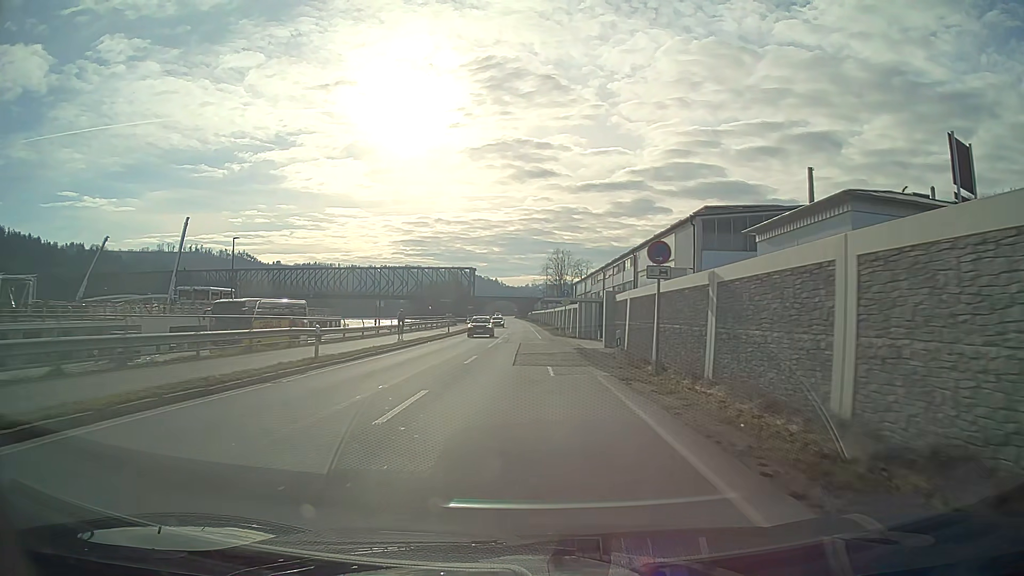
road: primary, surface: asphalt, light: Day
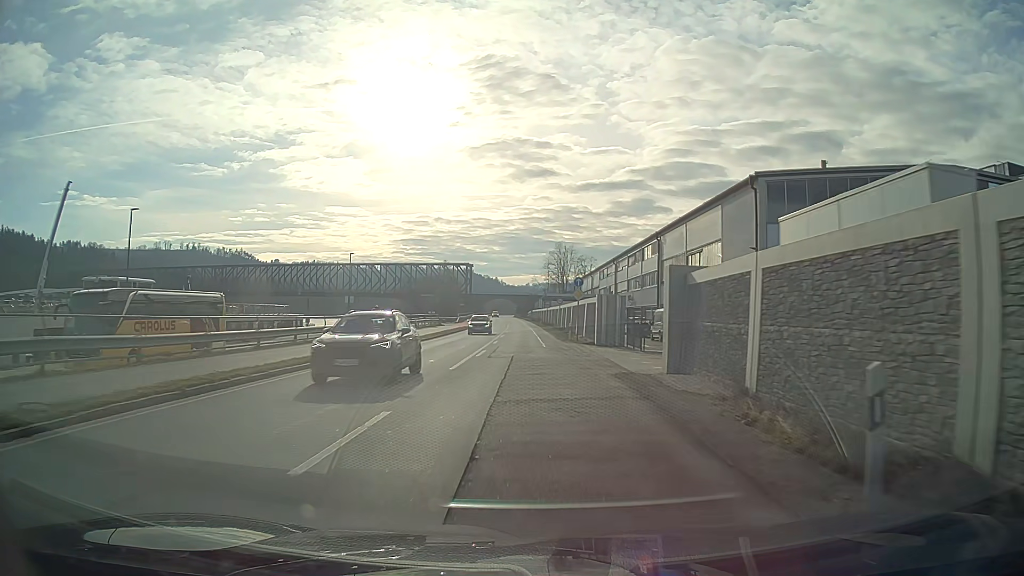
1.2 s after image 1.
(0.0, +15.3) m; 0°
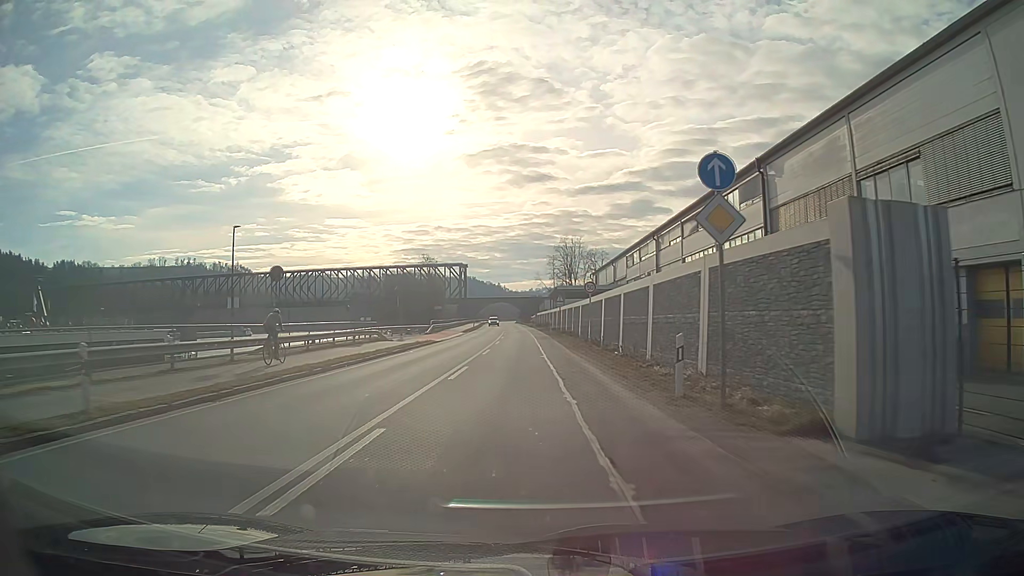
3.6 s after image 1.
(0.0, +30.5) m; 0°
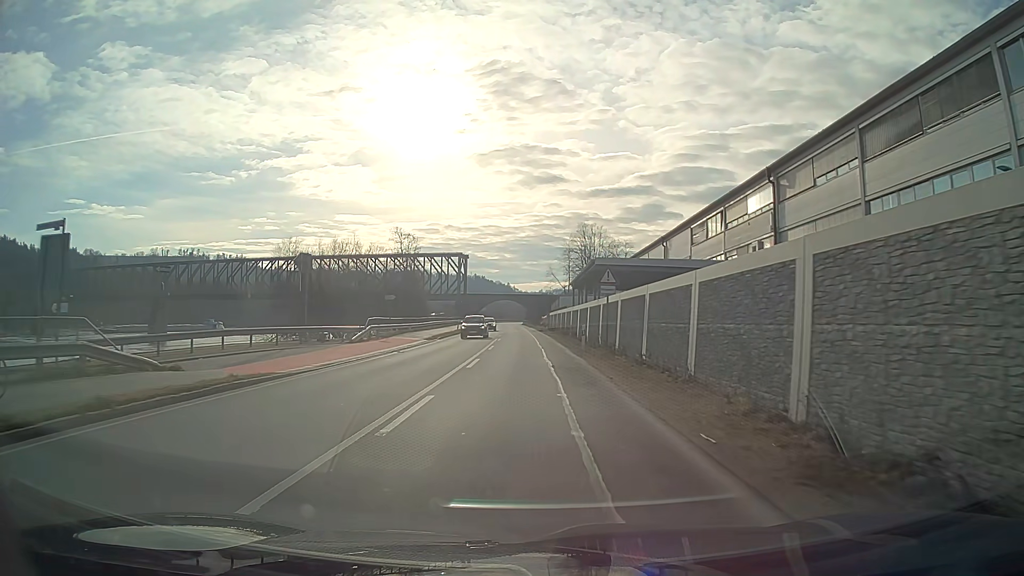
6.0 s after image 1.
(-0.3, +30.4) m; -1°
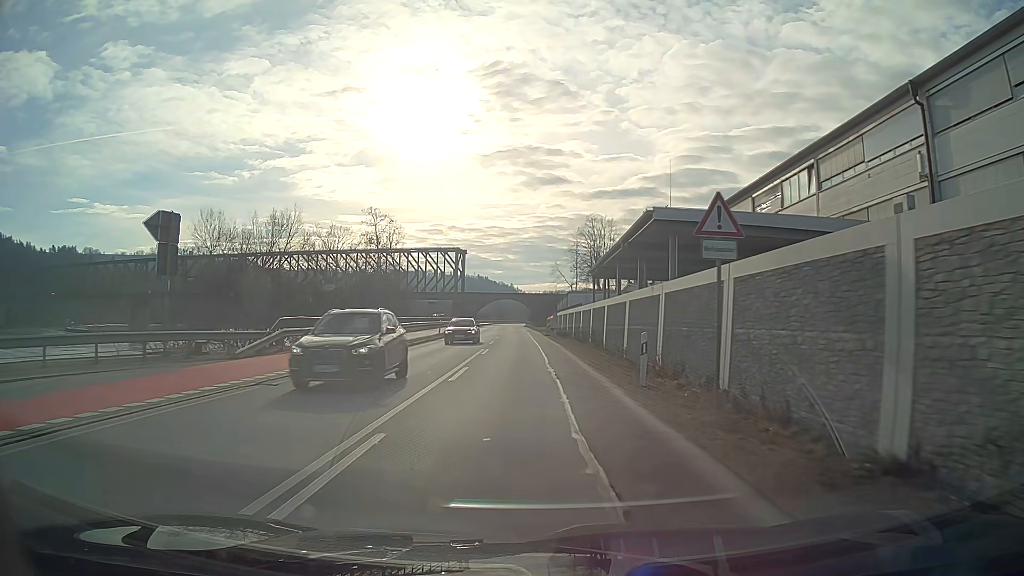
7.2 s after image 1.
(0.0, +15.2) m; 0°
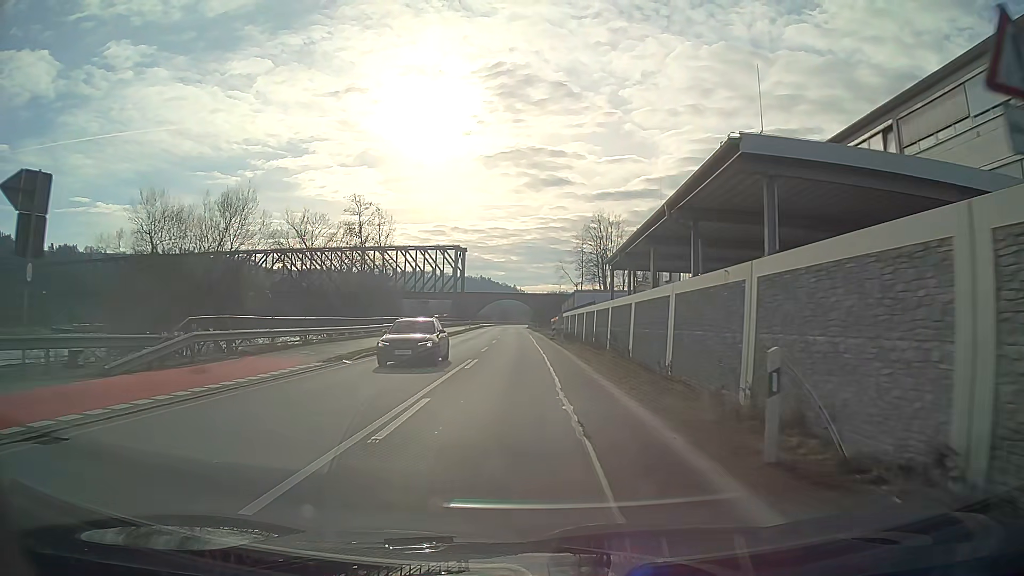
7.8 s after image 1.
(0.0, +7.6) m; 0°
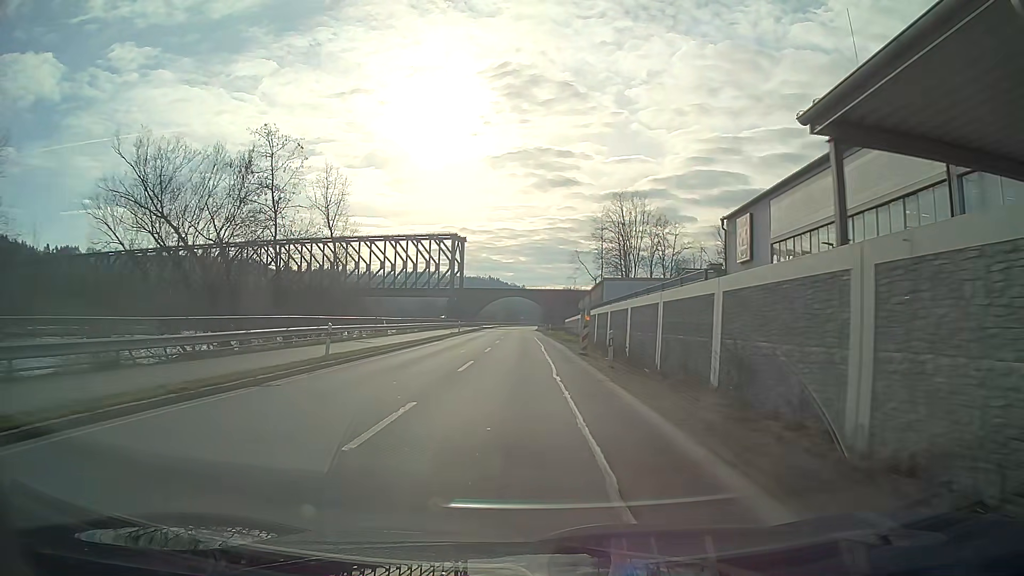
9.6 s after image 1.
(-0.2, +22.8) m; -1°
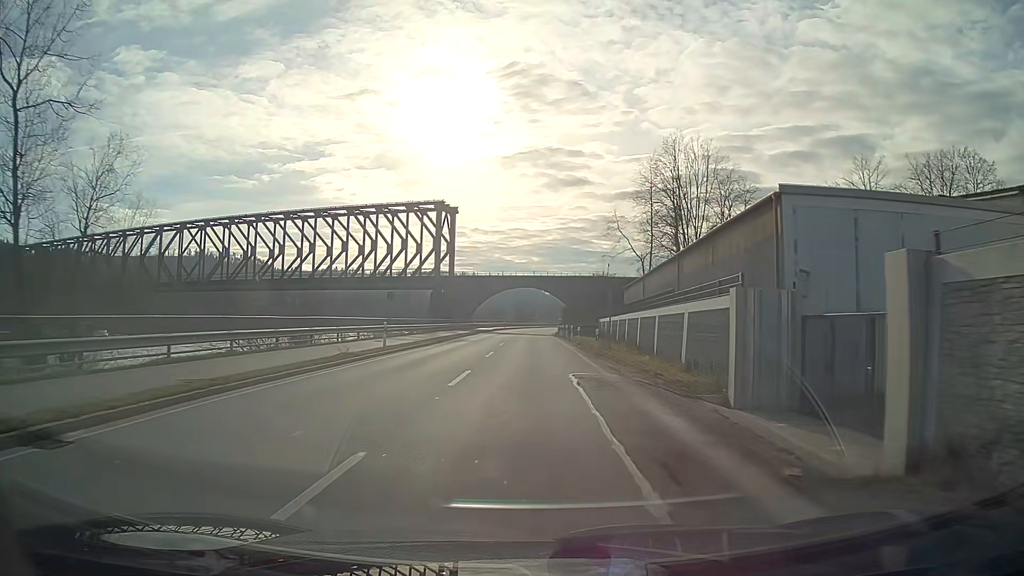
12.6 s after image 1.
(-0.3, +38.0) m; -1°
(0, +10) (0, +20) (0, +30) (0, +40) (0, +50) (0, +60) (0, +70) (0, +80) (+1, +90) (+1, +100) m
